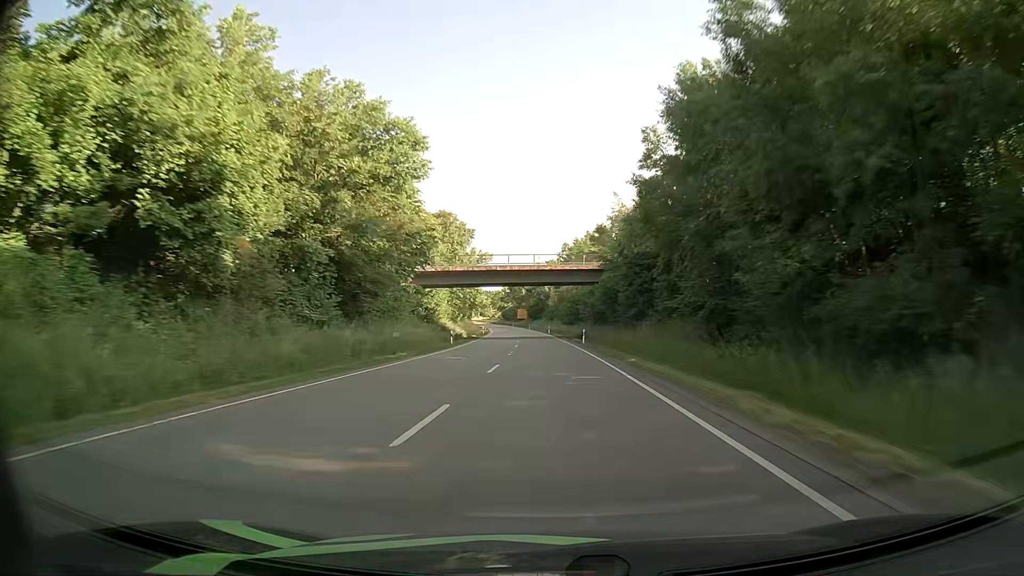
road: primary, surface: asphalt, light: Day
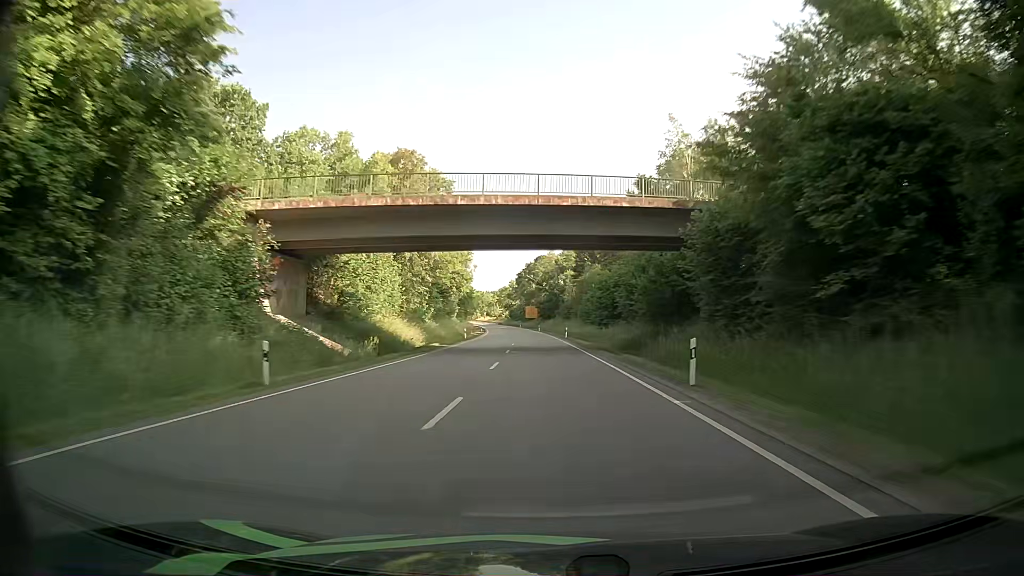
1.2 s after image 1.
(-0.4, +34.9) m; -1°
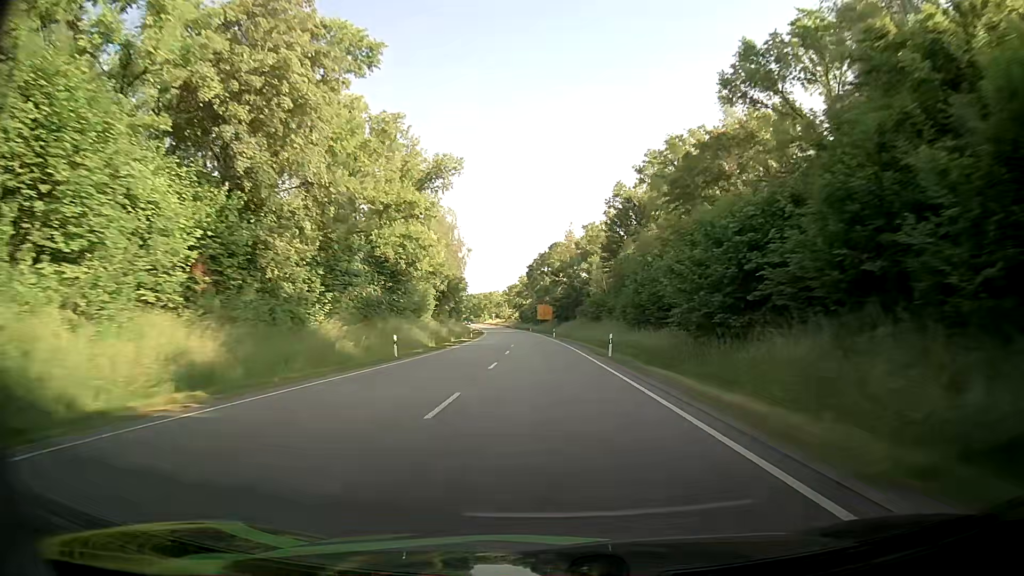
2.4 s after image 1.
(-0.3, +34.8) m; -1°
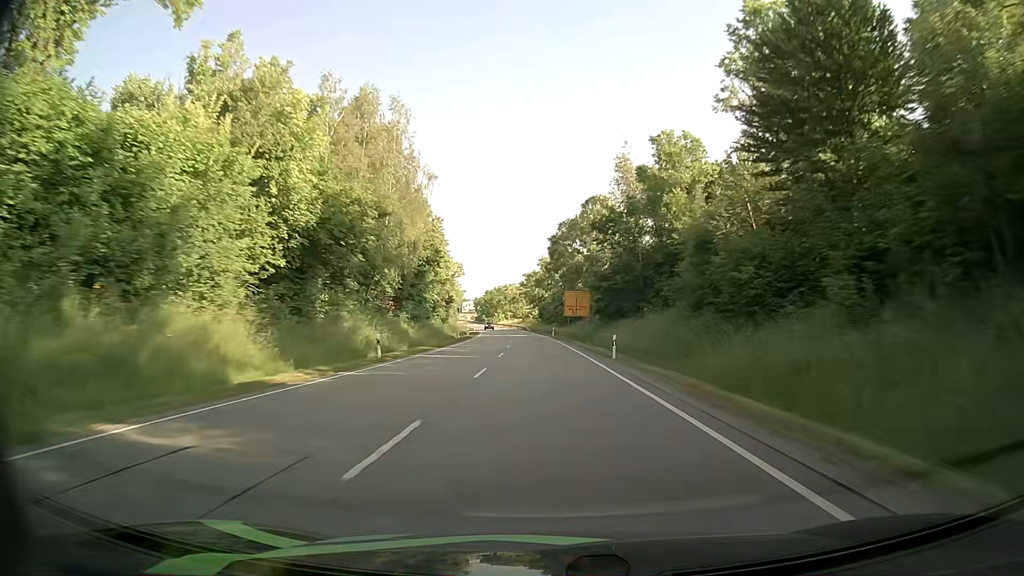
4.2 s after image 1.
(-0.8, +52.2) m; -2°
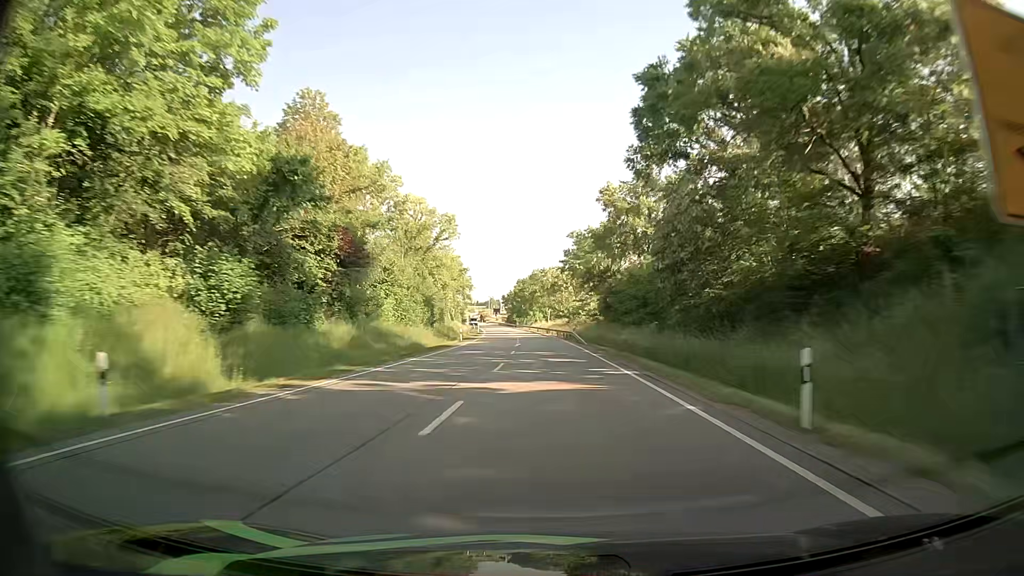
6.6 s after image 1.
(-2.0, +69.5) m; -4°
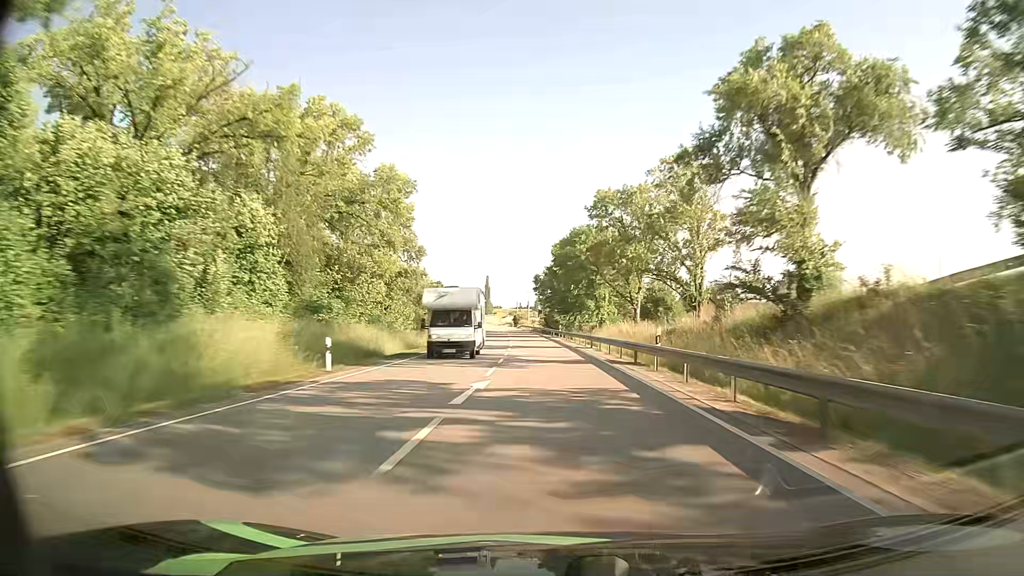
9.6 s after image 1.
(-3.3, +86.9) m; -5°
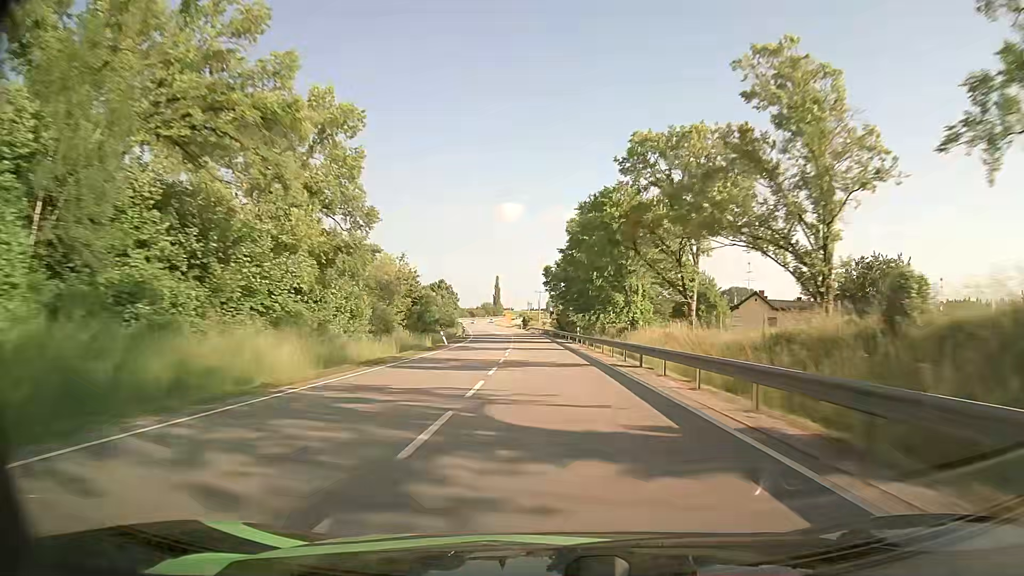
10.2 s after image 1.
(-0.2, +17.4) m; -1°
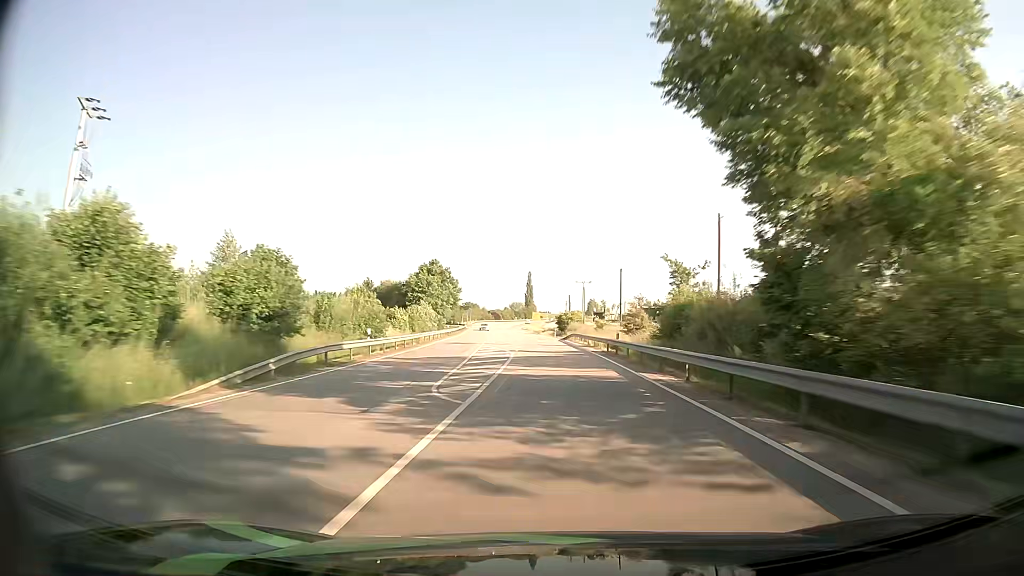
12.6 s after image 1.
(-2.3, +69.5) m; -3°
(0, +10) (0, +20) (0, +30) (-1, +40) (-1, +50) (-1, +60) (-2, +70) (-3, +80) (-3, +90) (-4, +100) m
